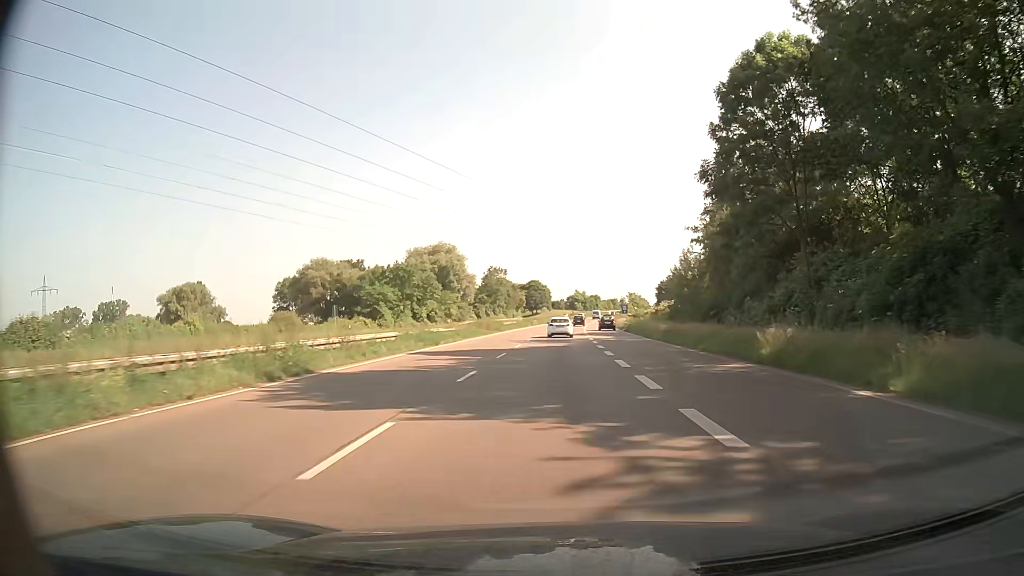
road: trunk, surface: asphalt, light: Day
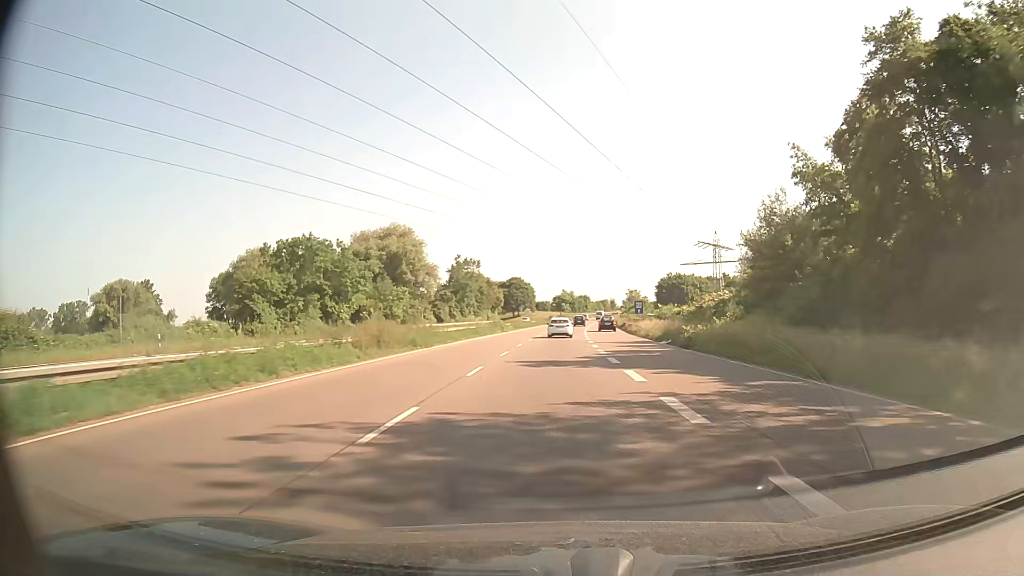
(+0.4, +34.5) m; +1°
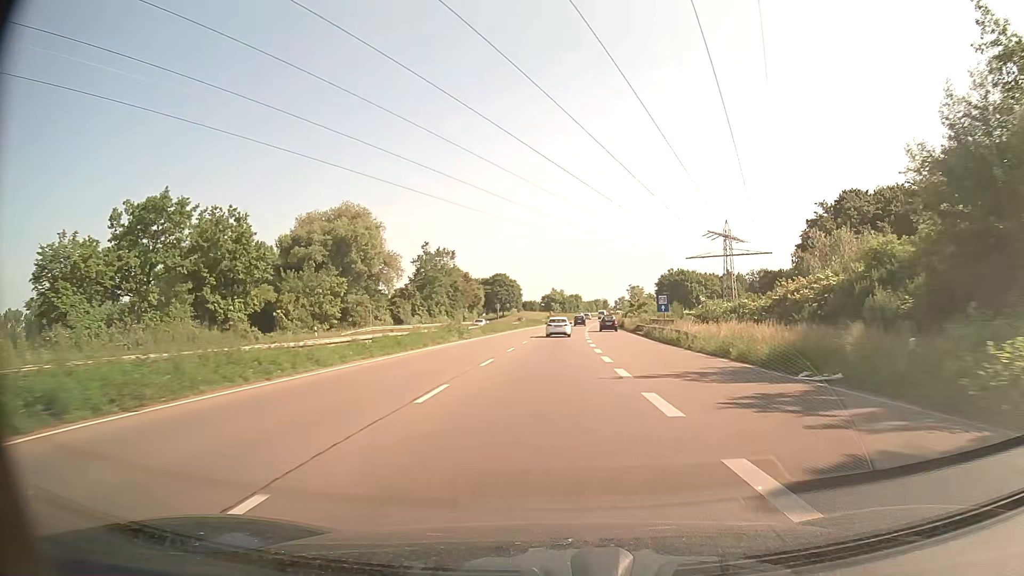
(+0.3, +23.4) m; +1°
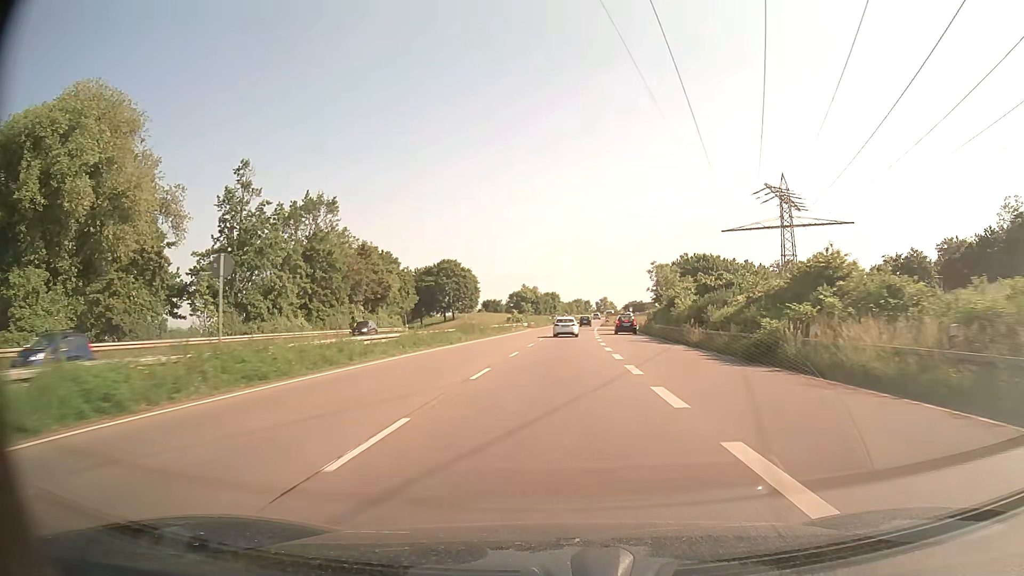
(+1.2, +59.4) m; +2°
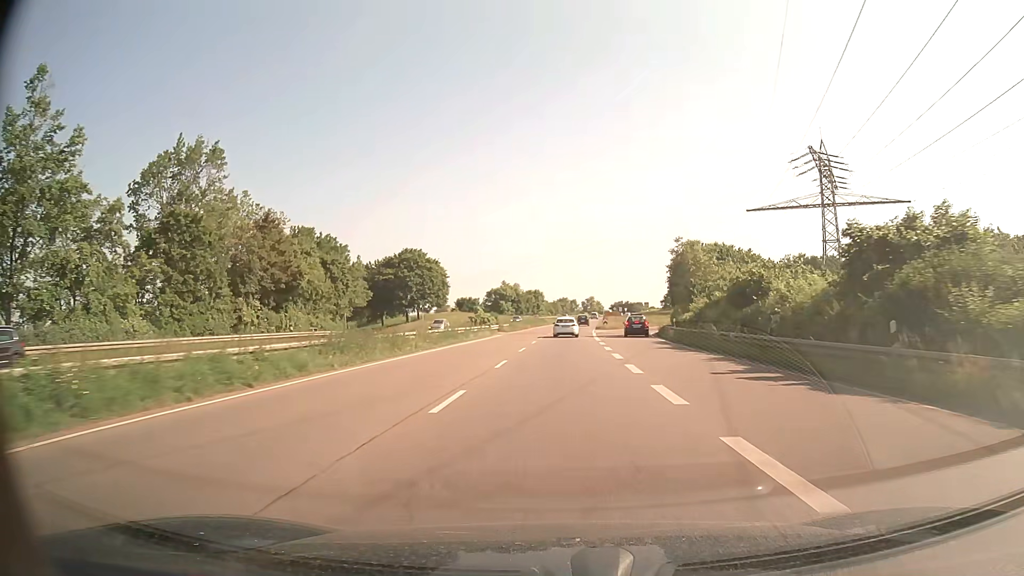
(+0.3, +23.7) m; +1°
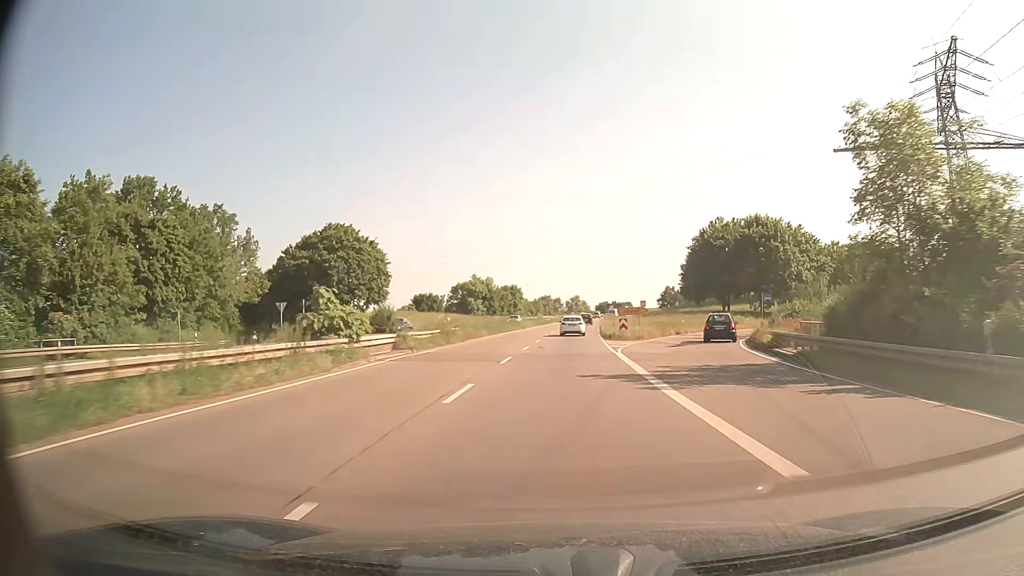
(+0.5, +35.4) m; +1°
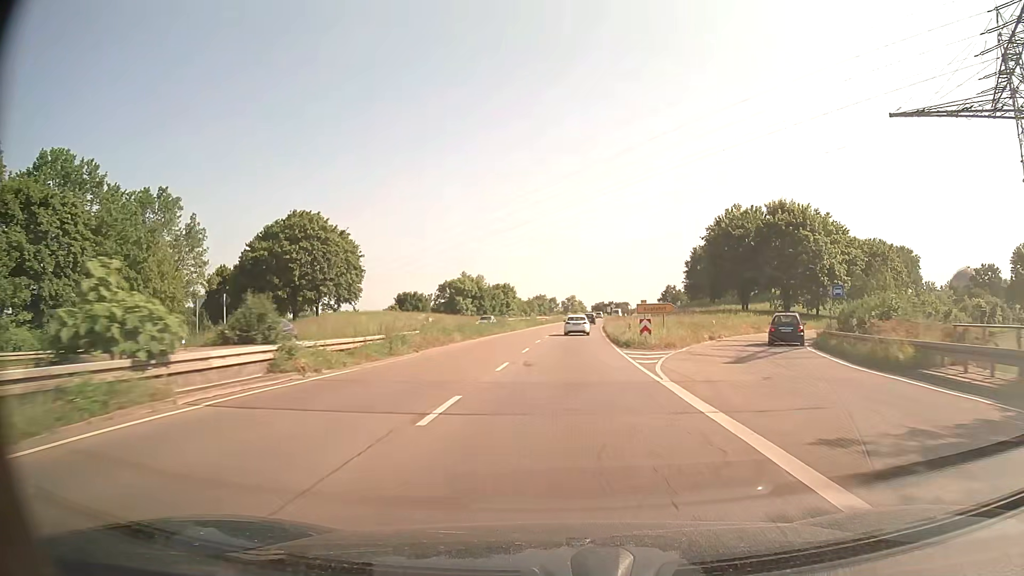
(0.0, +11.8) m; 0°
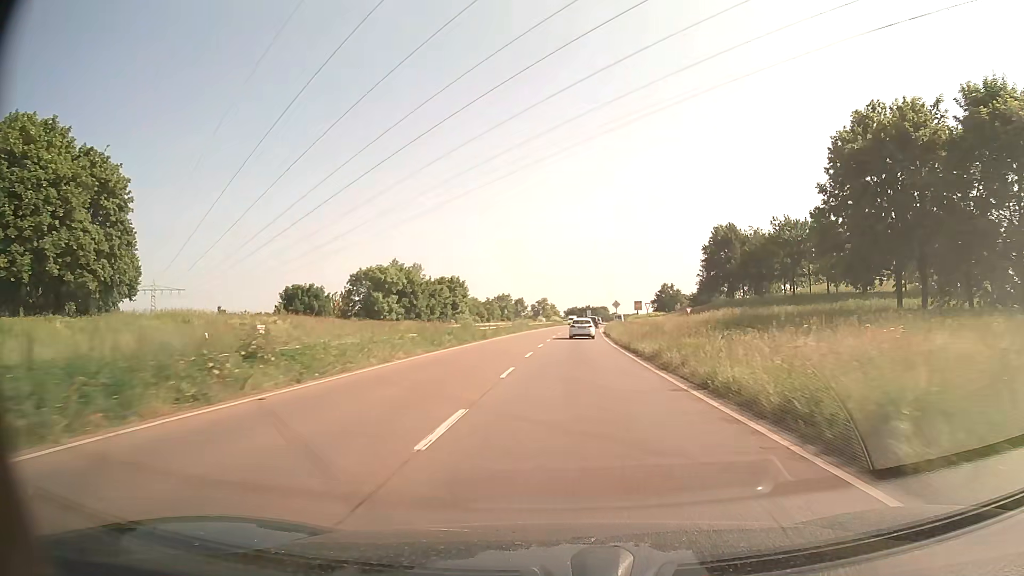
(+1.1, +46.7) m; +2°
(0, +10) (0, +20) (+1, +30) (+1, +40) (+1, +50) (+2, +60) (+3, +70) (+3, +80) (+4, +90) (+5, +100) m
